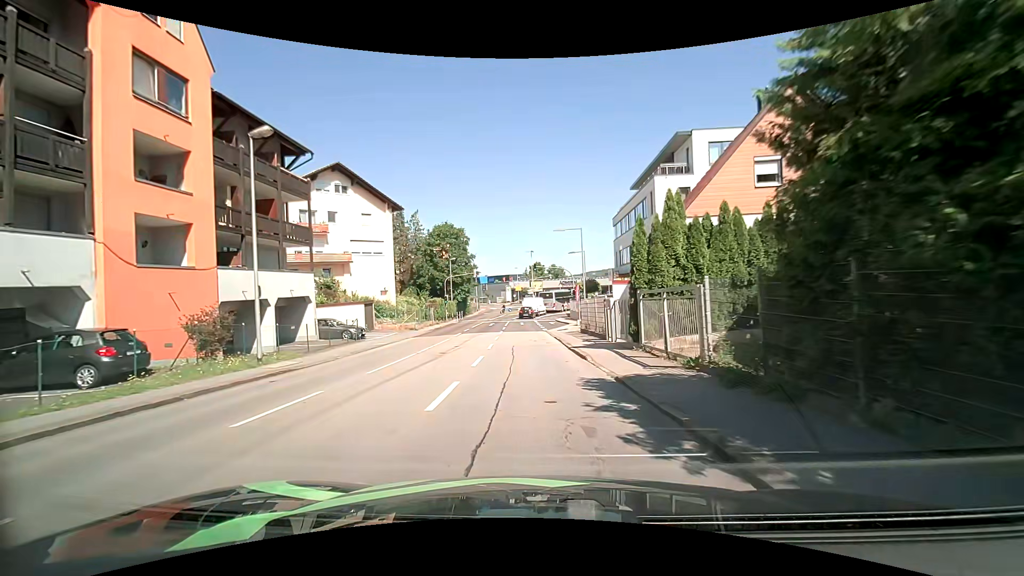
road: tertiary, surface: asphalt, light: Day
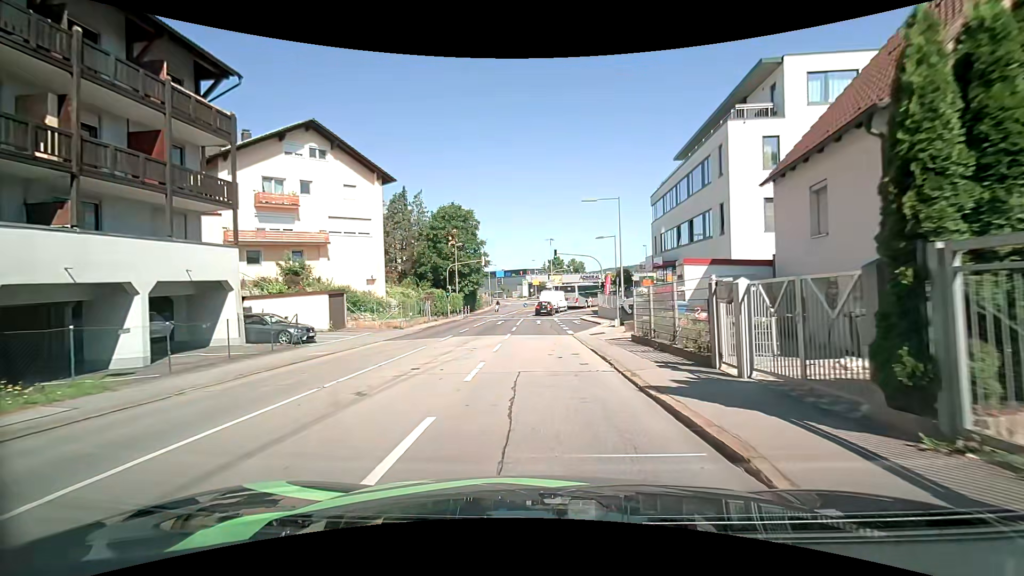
(-0.2, +9.6) m; -2°
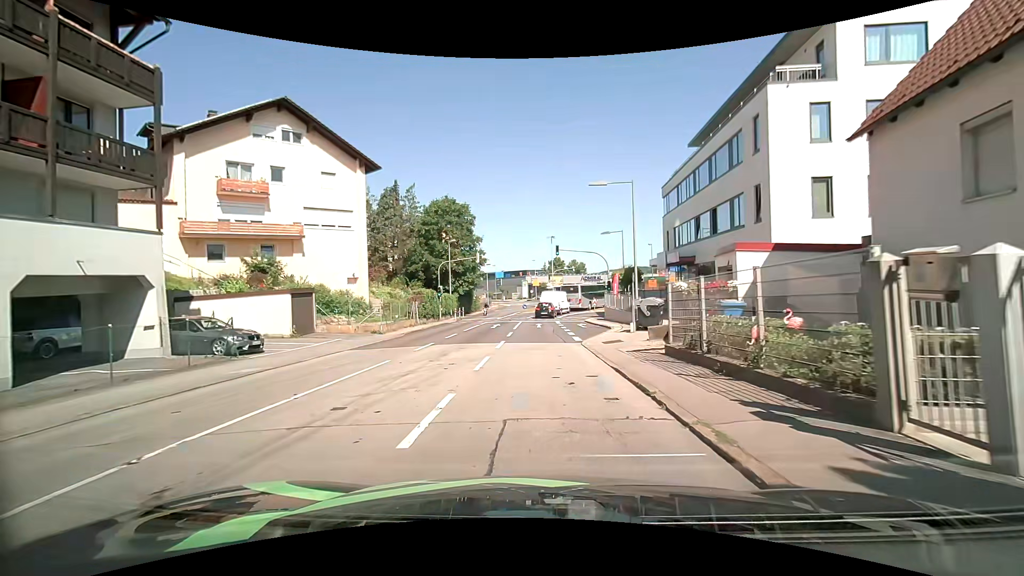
(0.0, +4.3) m; 0°
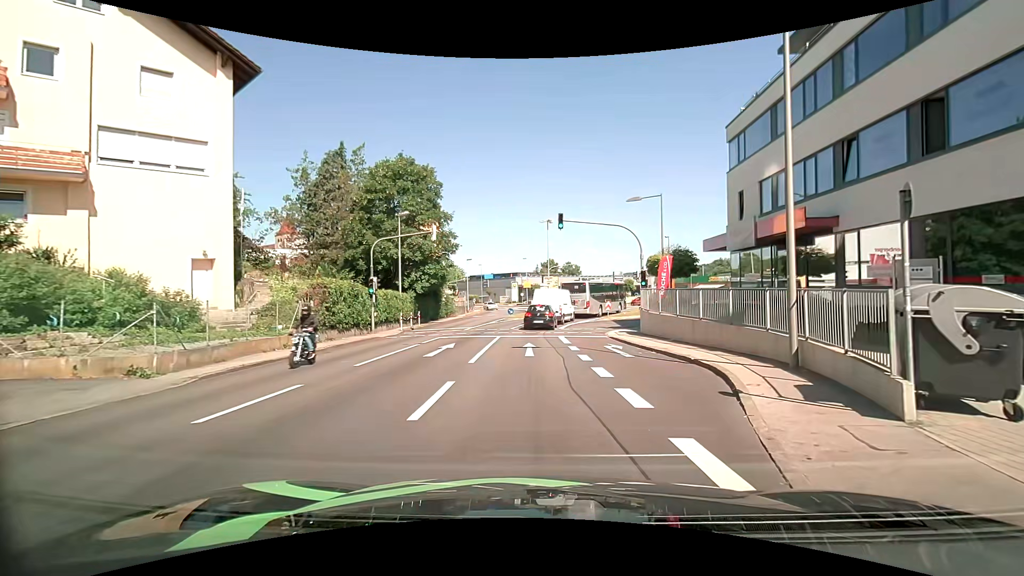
(+0.2, +16.3) m; +2°
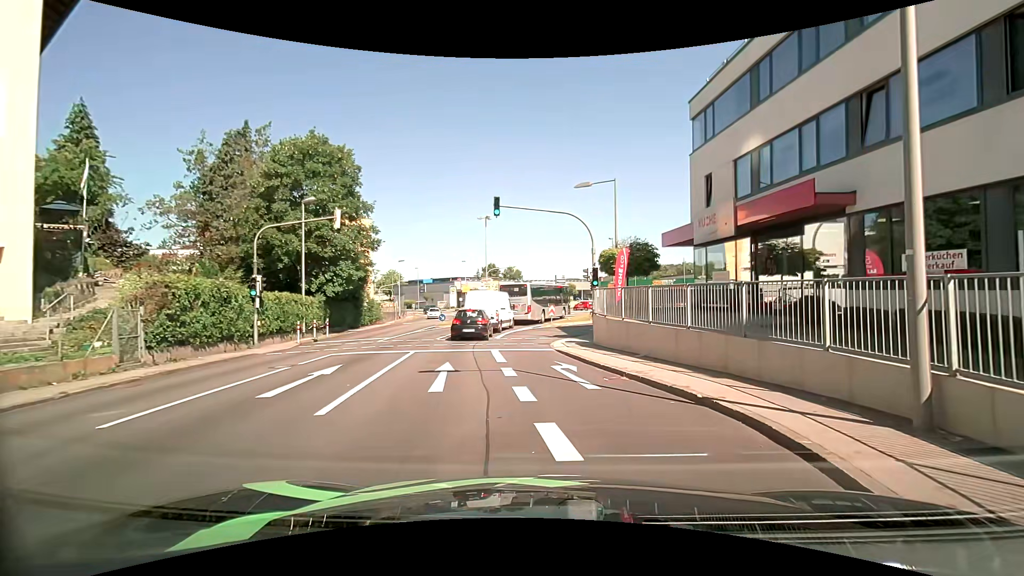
(+0.3, +5.2) m; +7°
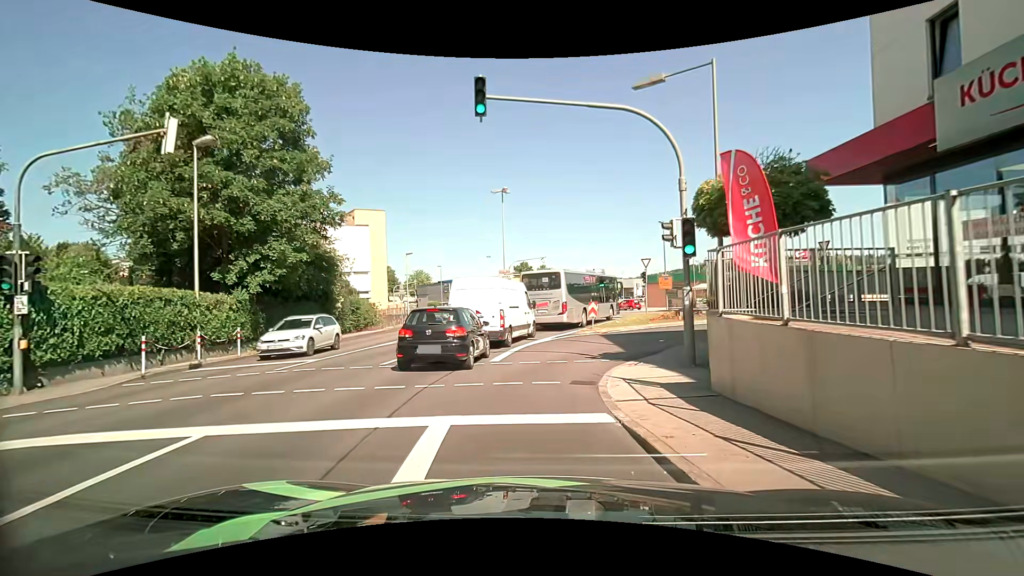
(+0.1, +11.5) m; -5°
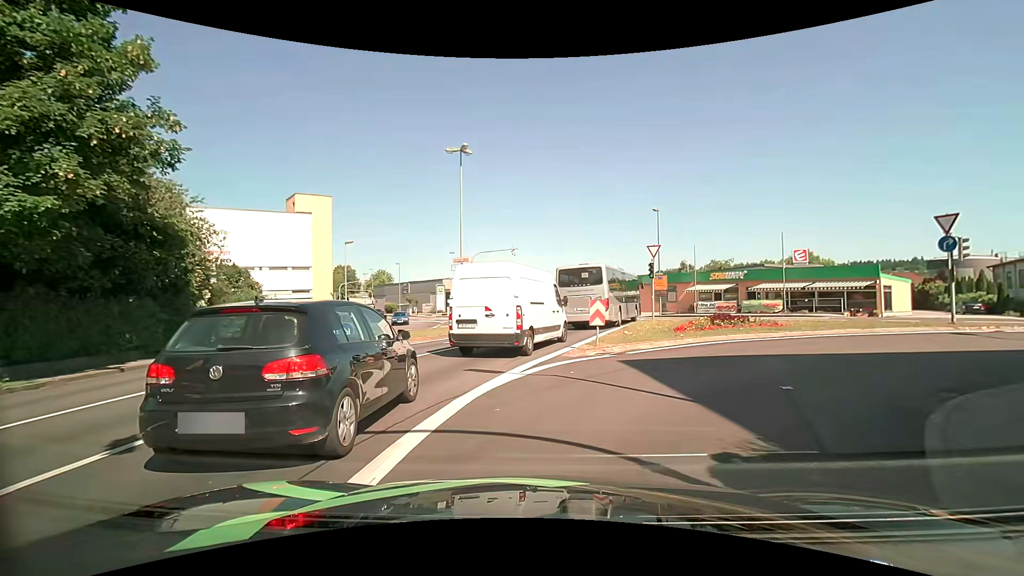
(0.0, +10.3) m; +2°
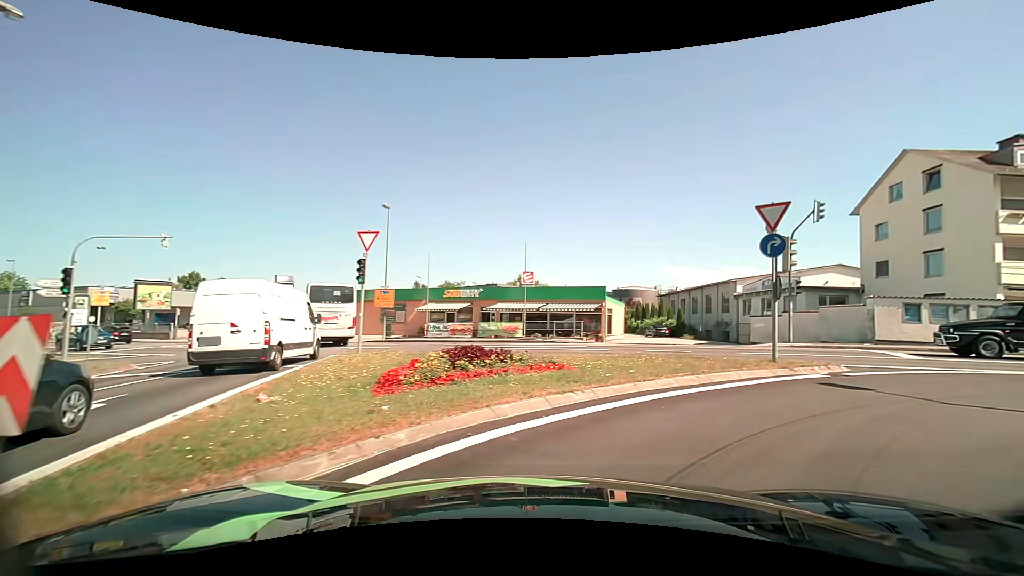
(+2.7, +10.7) m; +31°
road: tertiary_link
